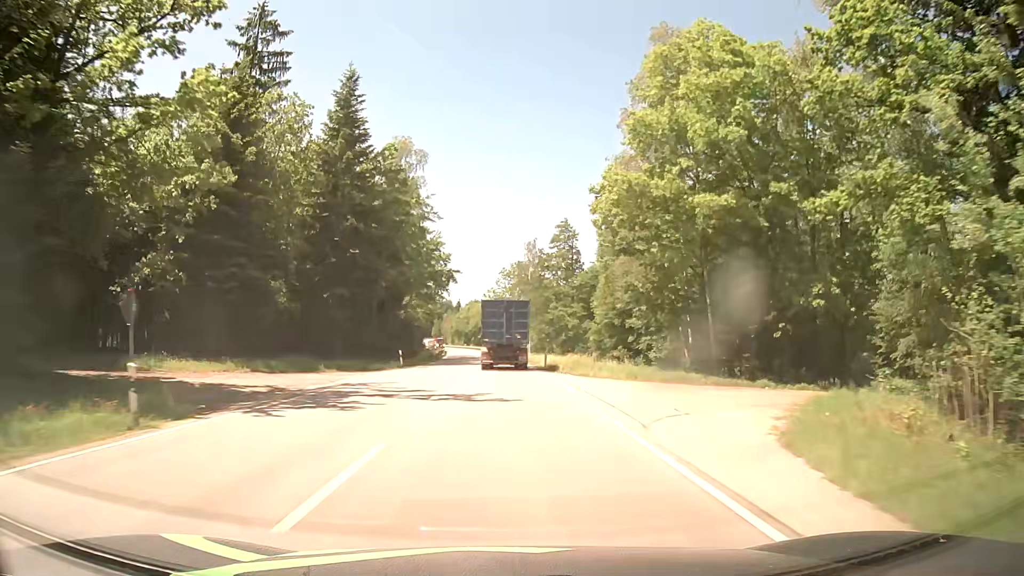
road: secondary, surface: asphalt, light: Day
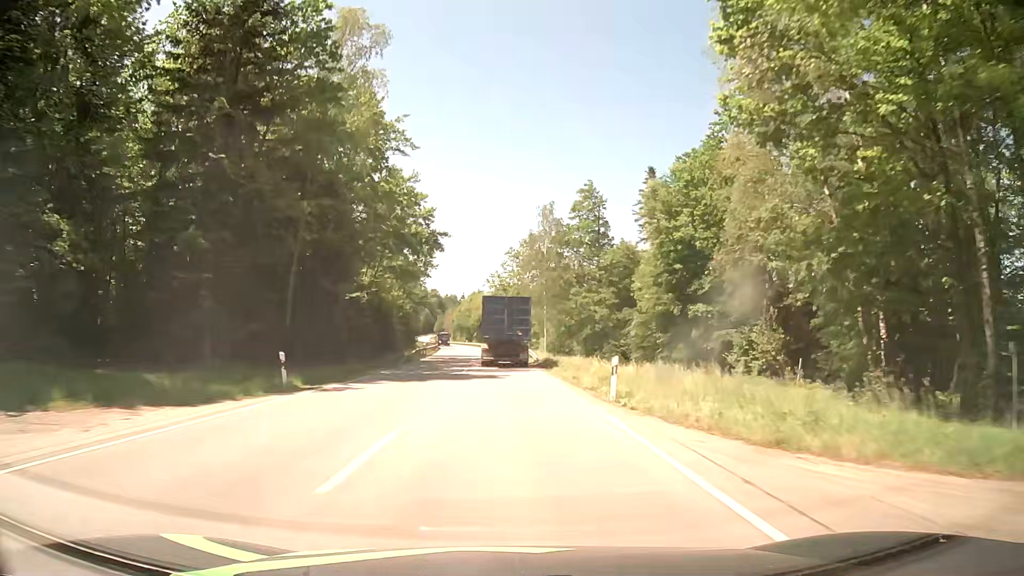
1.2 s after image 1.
(-0.2, +23.4) m; -1°
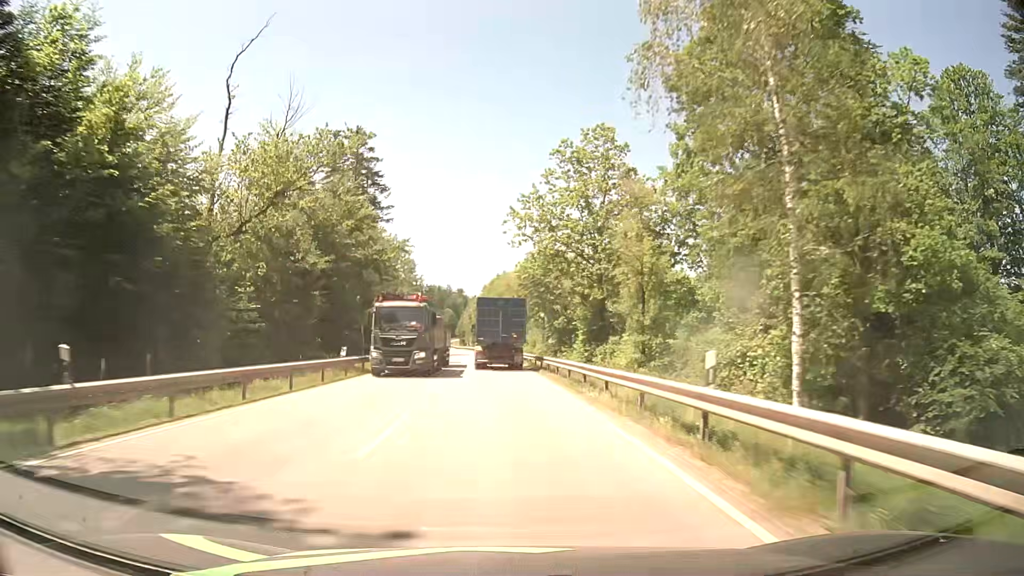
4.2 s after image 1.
(-0.9, +57.9) m; -2°
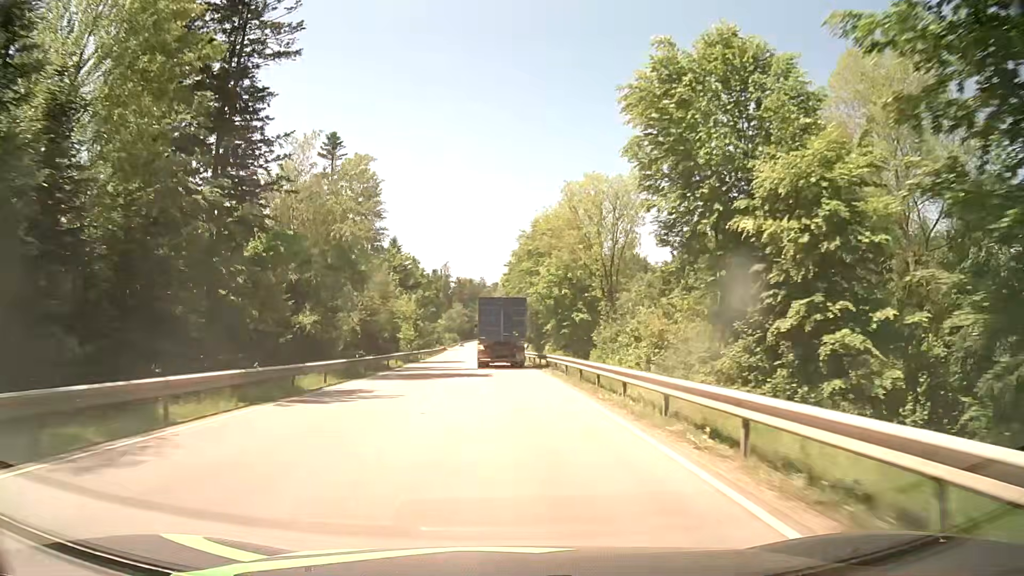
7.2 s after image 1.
(-2.0, +57.2) m; -3°
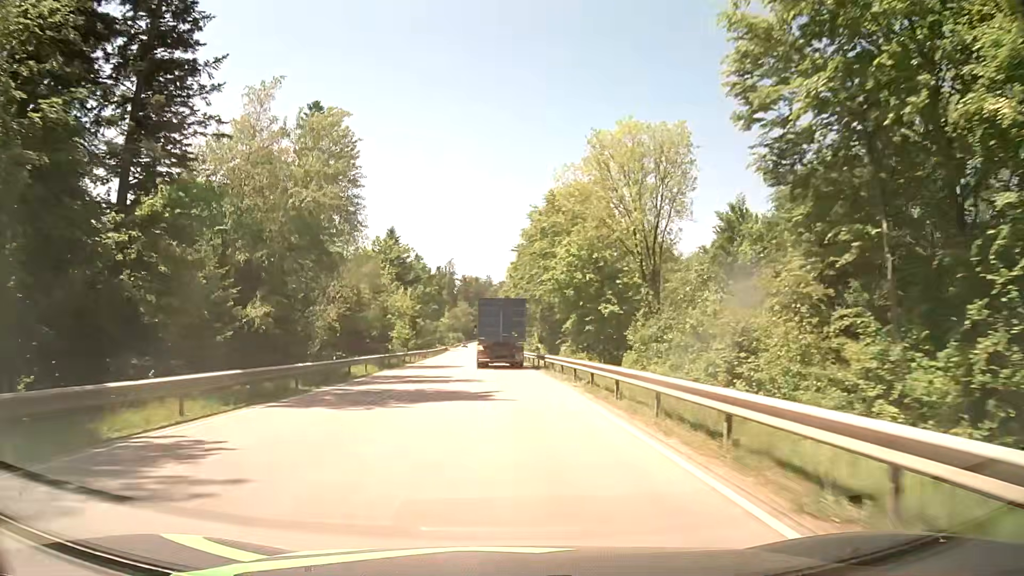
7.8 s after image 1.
(-0.1, +11.4) m; 0°
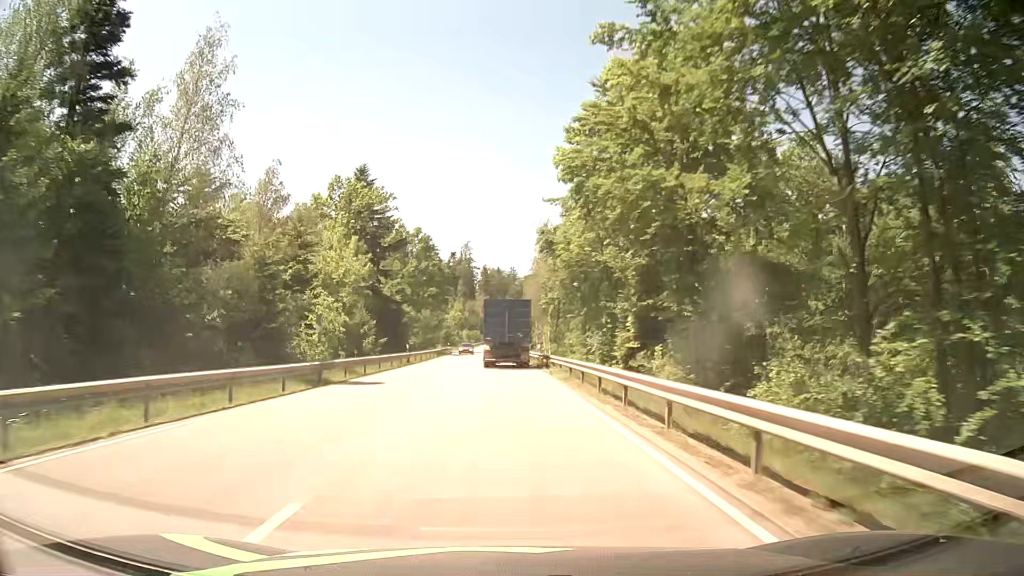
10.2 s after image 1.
(-1.1, +45.6) m; -2°
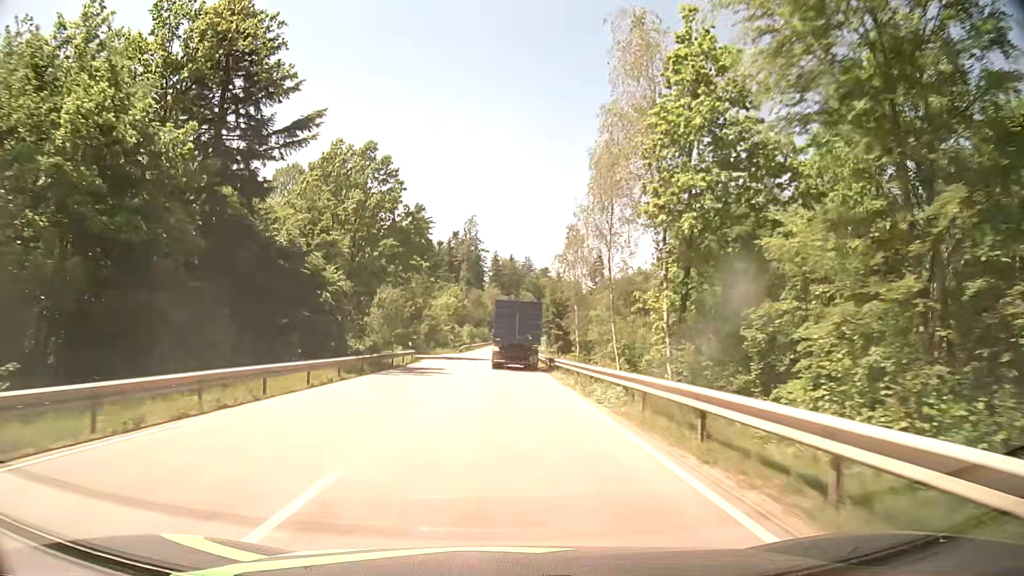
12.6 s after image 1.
(-0.5, +46.1) m; -1°
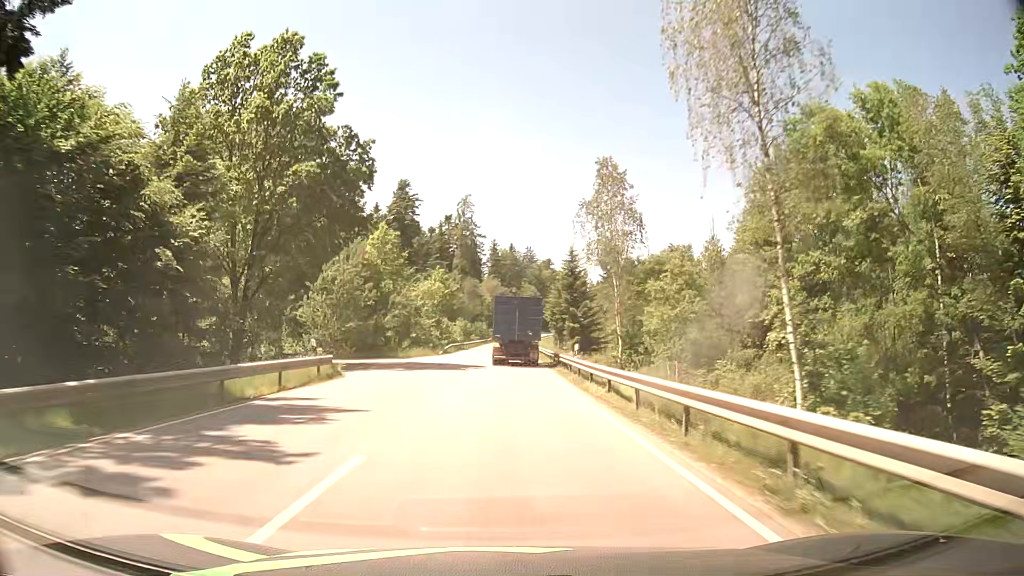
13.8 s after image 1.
(0.0, +23.1) m; 0°
(0, +10) (0, +20) (0, +30) (0, +40) (0, +50) (0, +60) (0, +70) (+1, +80) (+1, +90) (+1, +100) m
